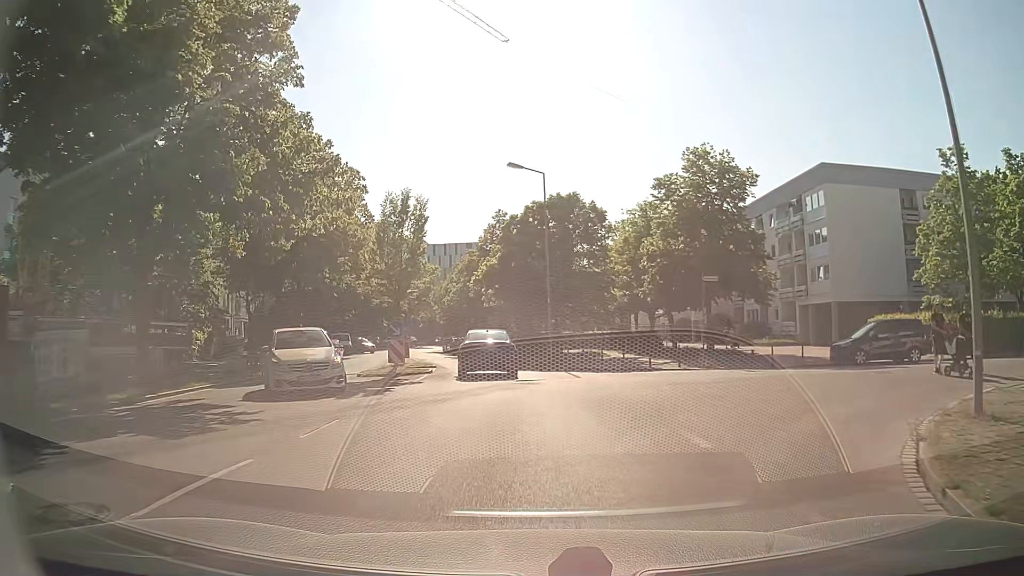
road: residential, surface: asphalt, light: Day
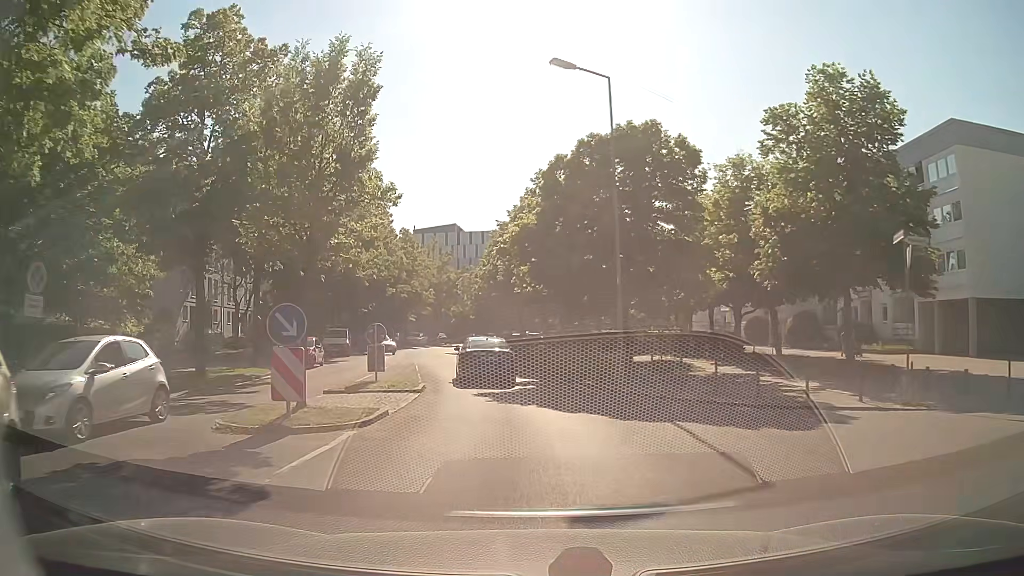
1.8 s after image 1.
(-0.4, +13.0) m; -5°
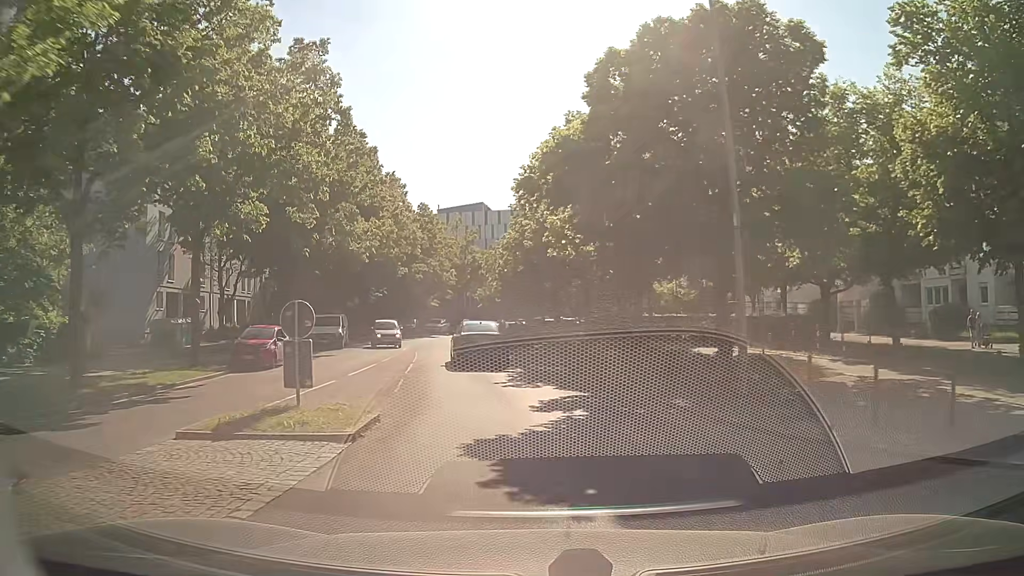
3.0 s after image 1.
(0.0, +8.9) m; -2°
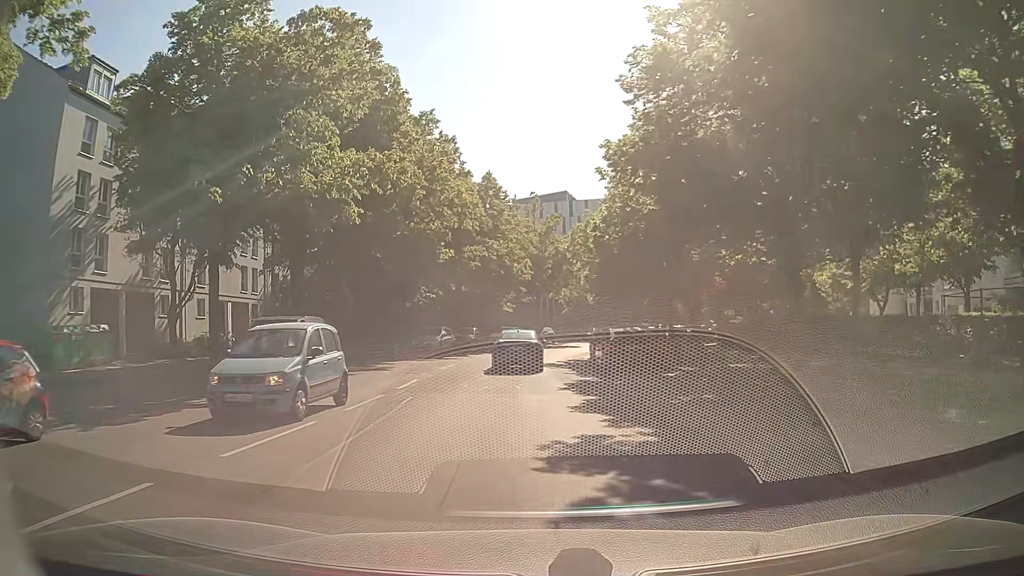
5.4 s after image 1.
(-0.9, +18.2) m; -7°
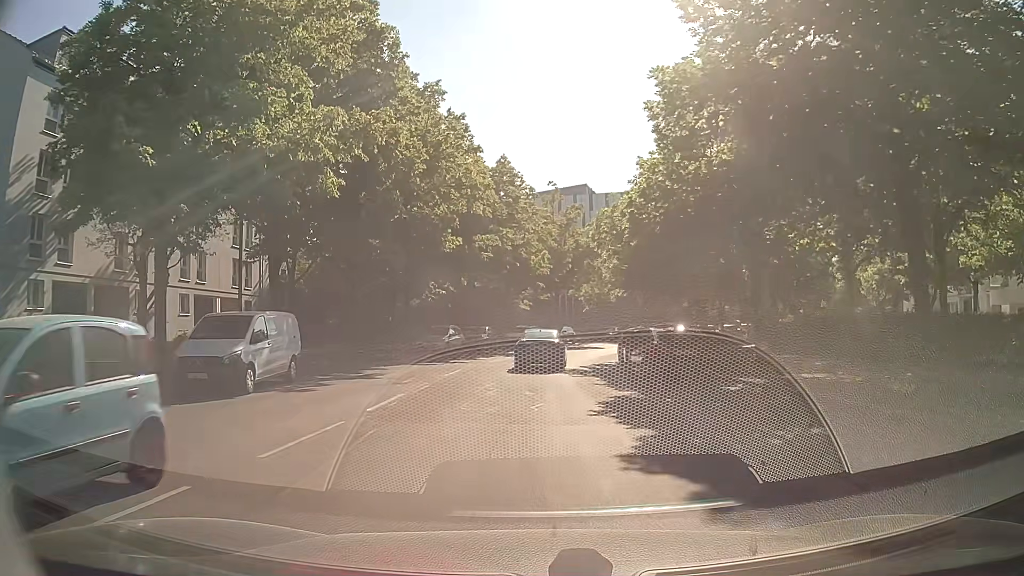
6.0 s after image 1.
(-0.1, +4.6) m; -1°
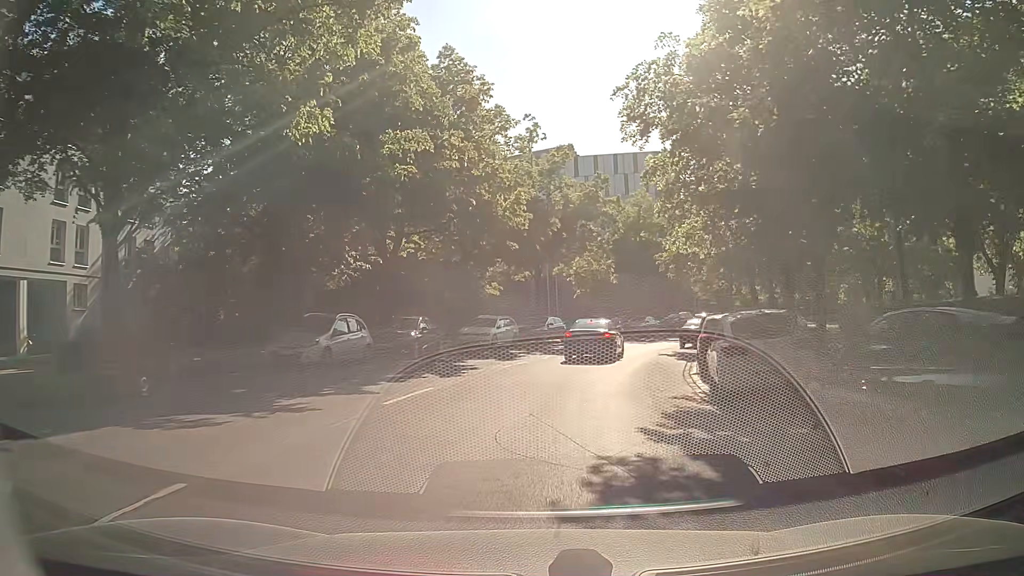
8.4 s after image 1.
(-0.1, +18.2) m; +1°
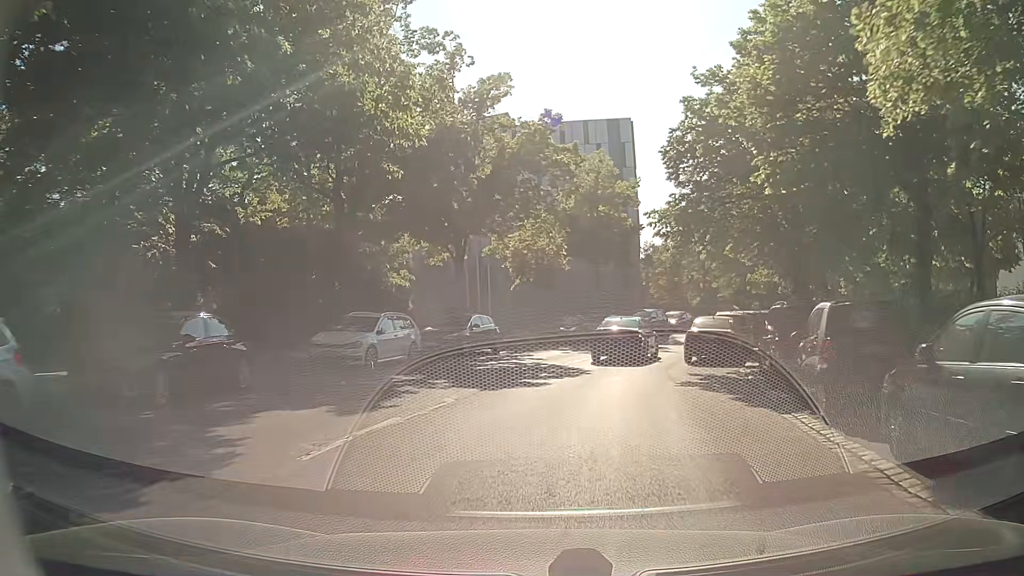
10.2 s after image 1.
(+0.6, +13.3) m; +4°
(+1, +10) (+3, +20) (+6, +29) (+11, +38) (+17, +46) (+25, +52) (+33, +58) (+42, +63) (+50, +68) (+60, +72) m
